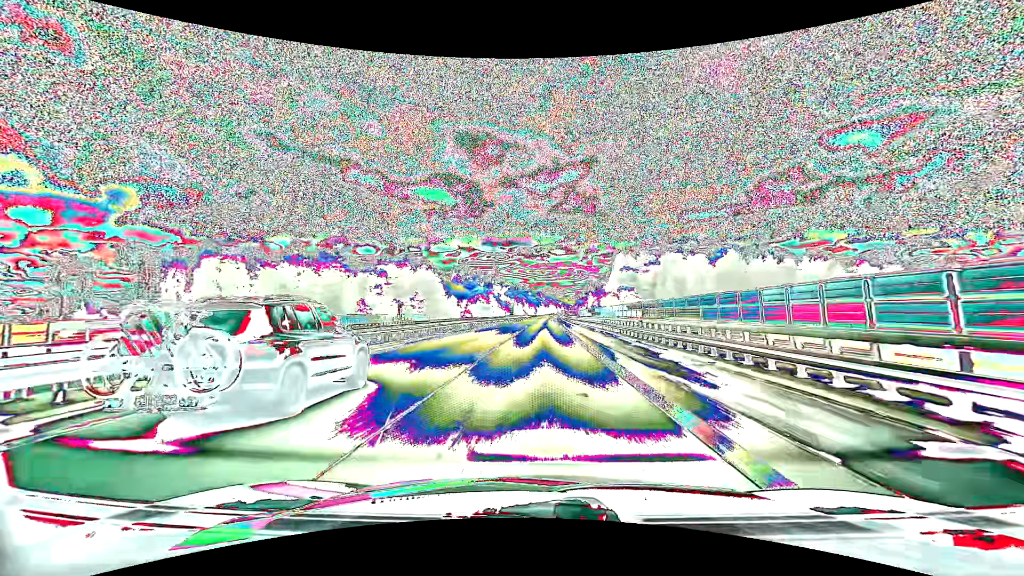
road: motorway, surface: asphalt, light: Day
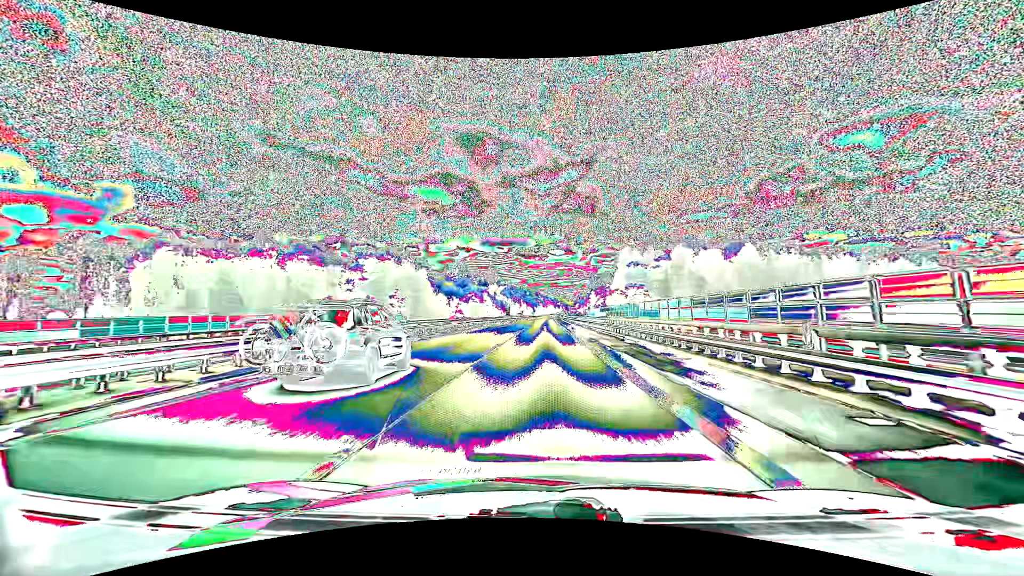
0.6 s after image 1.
(0.0, +16.6) m; 0°
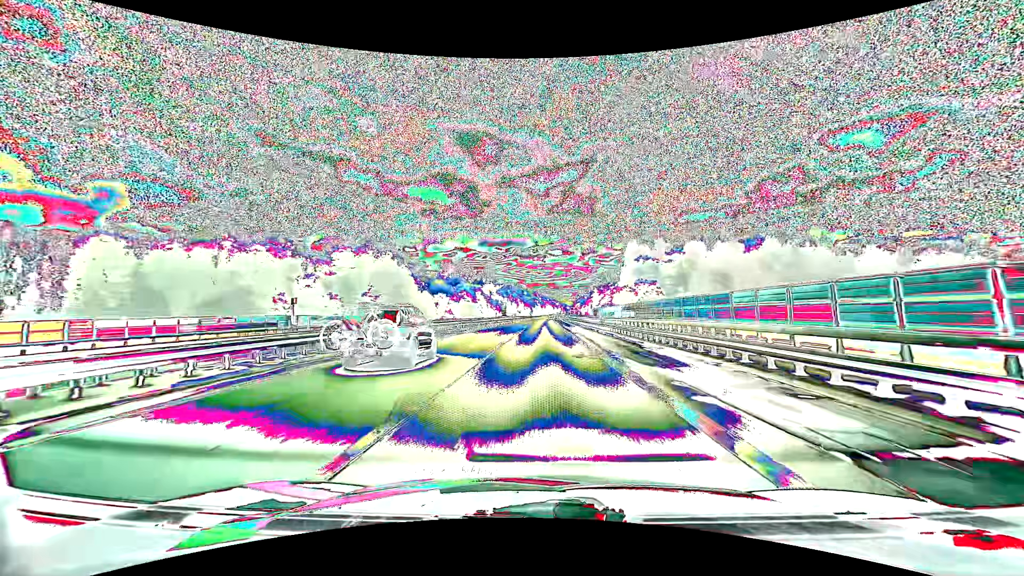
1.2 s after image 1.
(0.0, +16.6) m; 0°
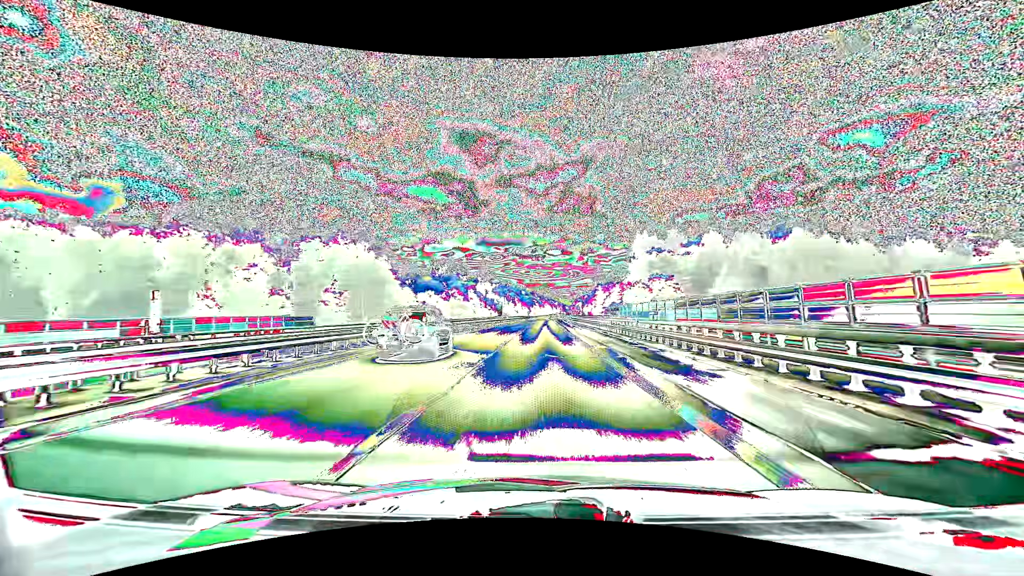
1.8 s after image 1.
(0.0, +16.6) m; 0°
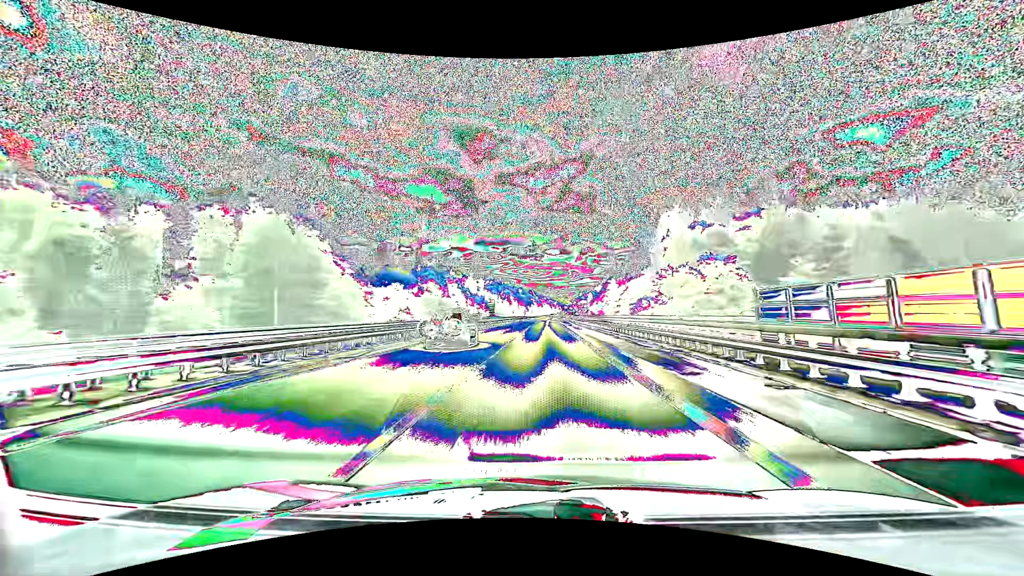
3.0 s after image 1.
(+0.1, +33.3) m; 0°
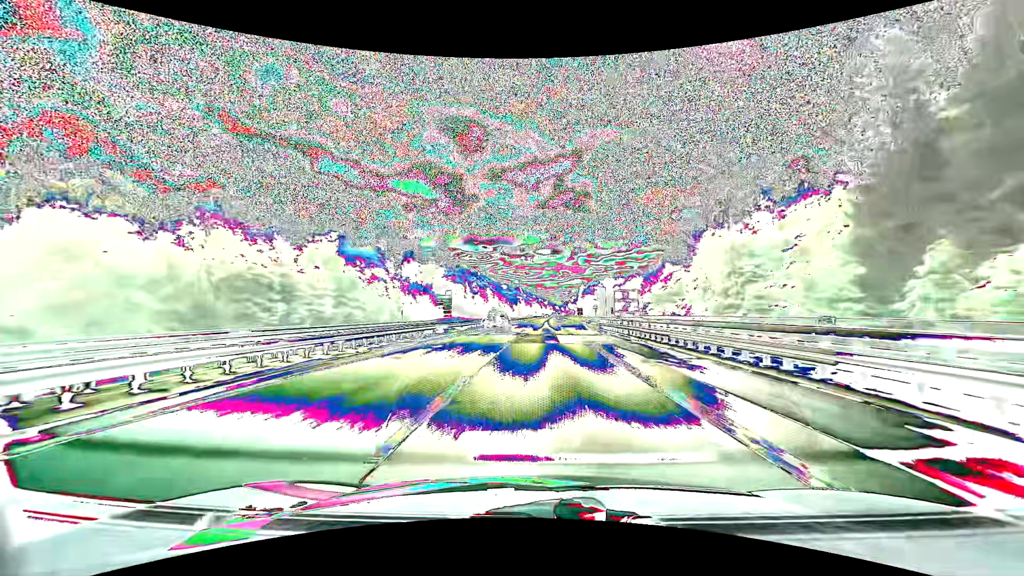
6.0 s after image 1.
(+0.9, +83.1) m; +1°
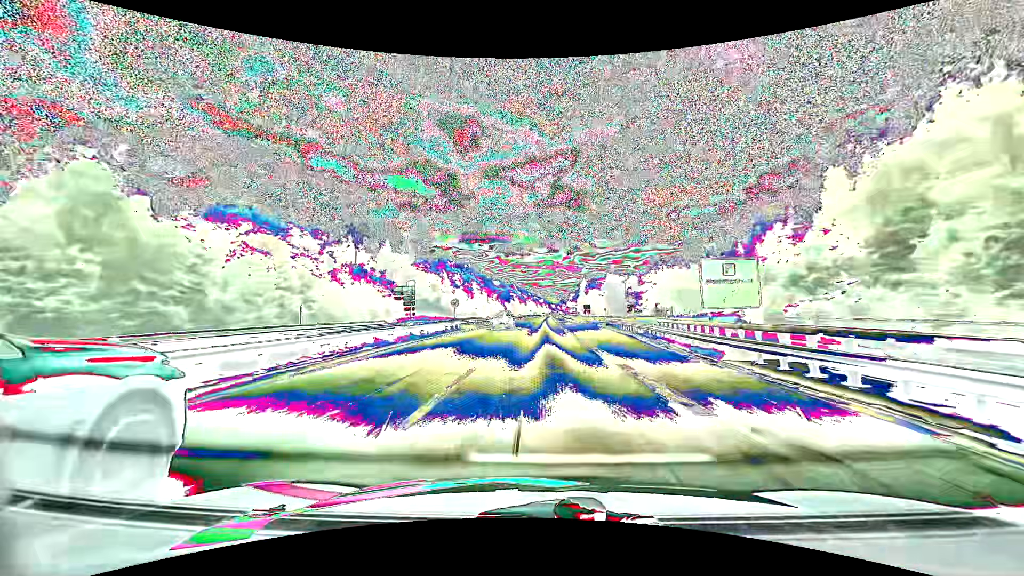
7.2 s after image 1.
(+0.2, +33.3) m; +1°
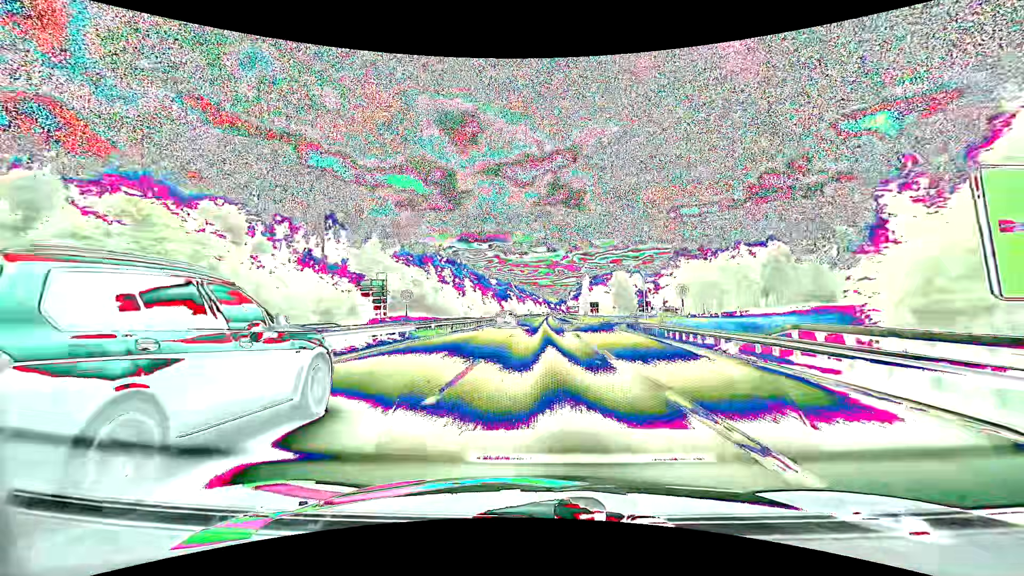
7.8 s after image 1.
(0.0, +16.7) m; 0°
(0, +10) (0, +20) (0, +30) (0, +40) (0, +50) (0, +60) (0, +70) (+1, +80) (+1, +90) (+1, +100) m
